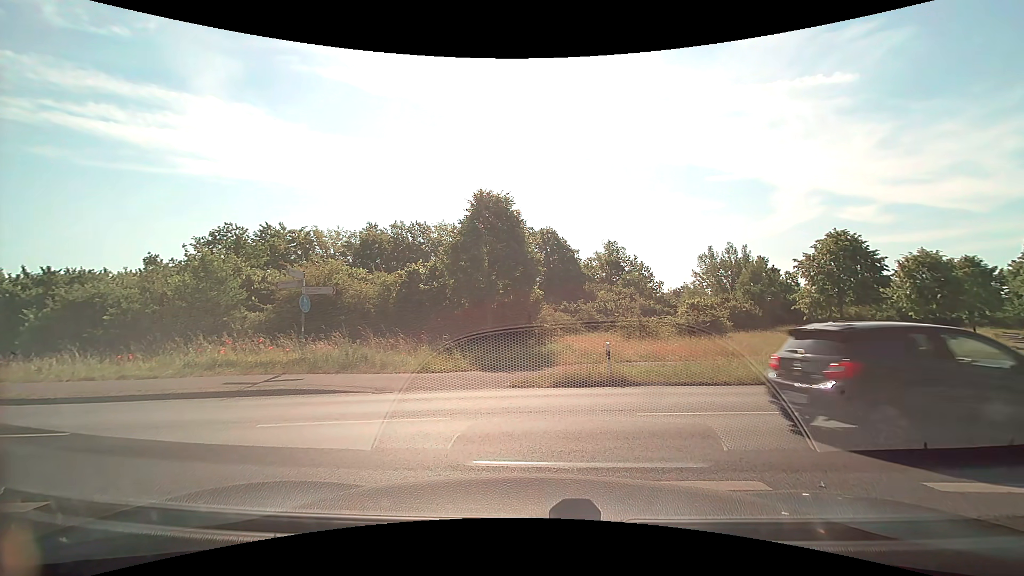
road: tertiary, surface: asphalt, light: Day
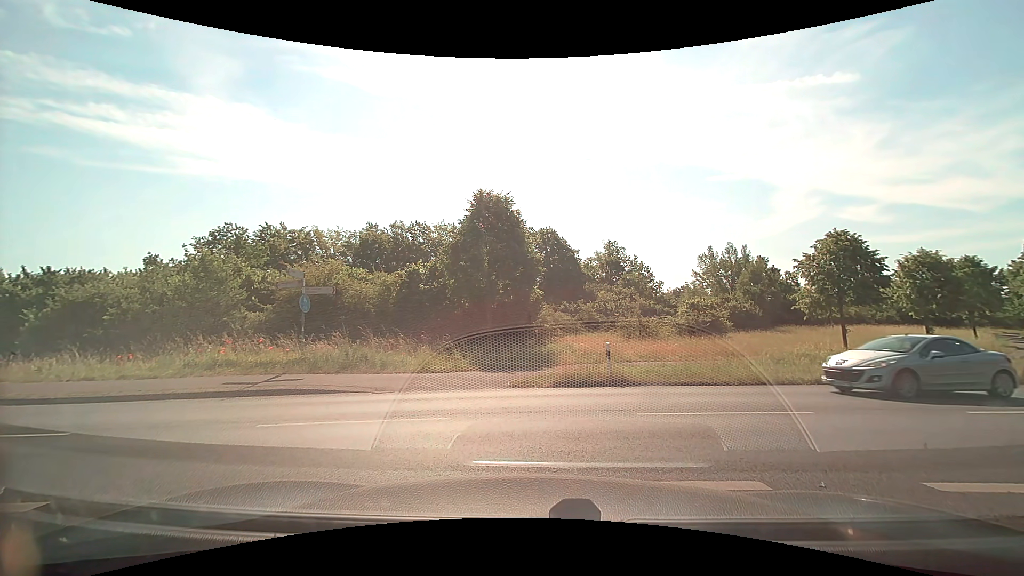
(0.0, 0.0) m; 0°
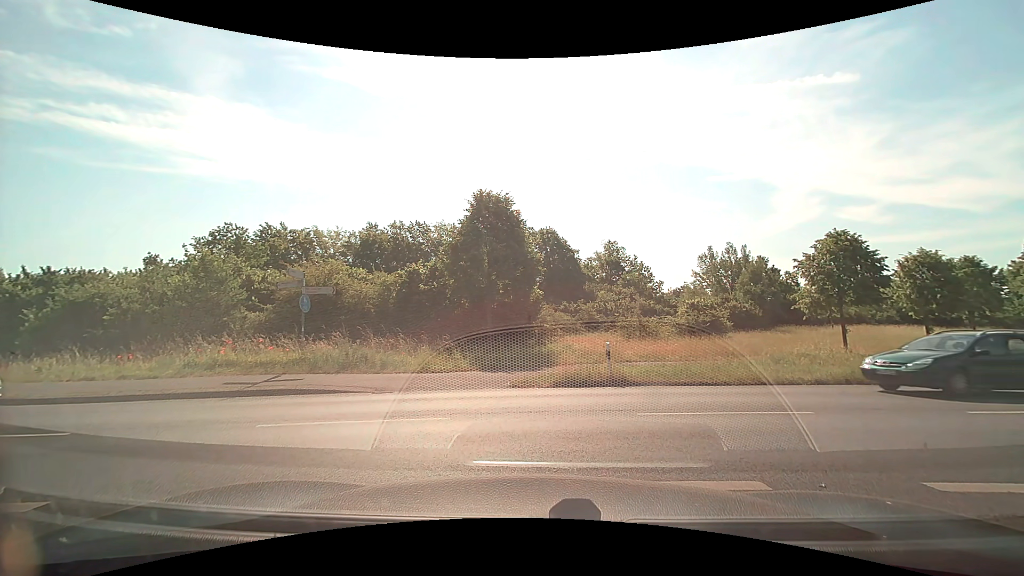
(0.0, 0.0) m; 0°
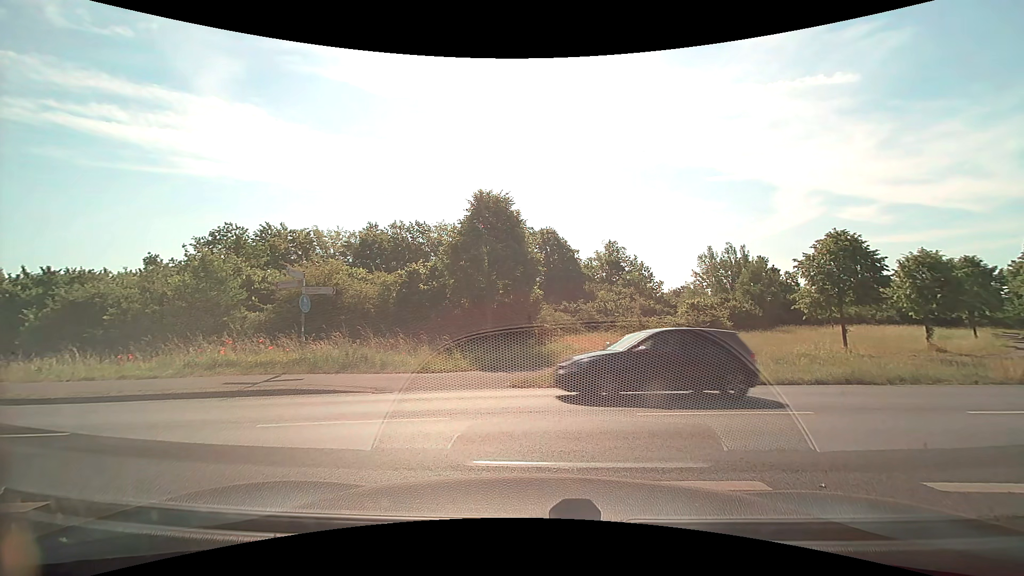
(0.0, 0.0) m; 0°
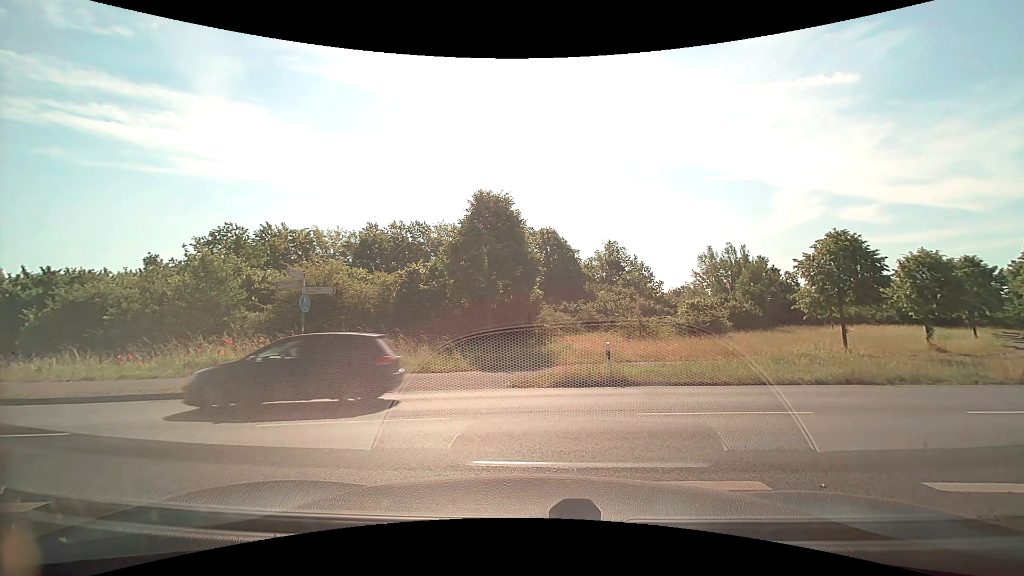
(0.0, 0.0) m; 0°
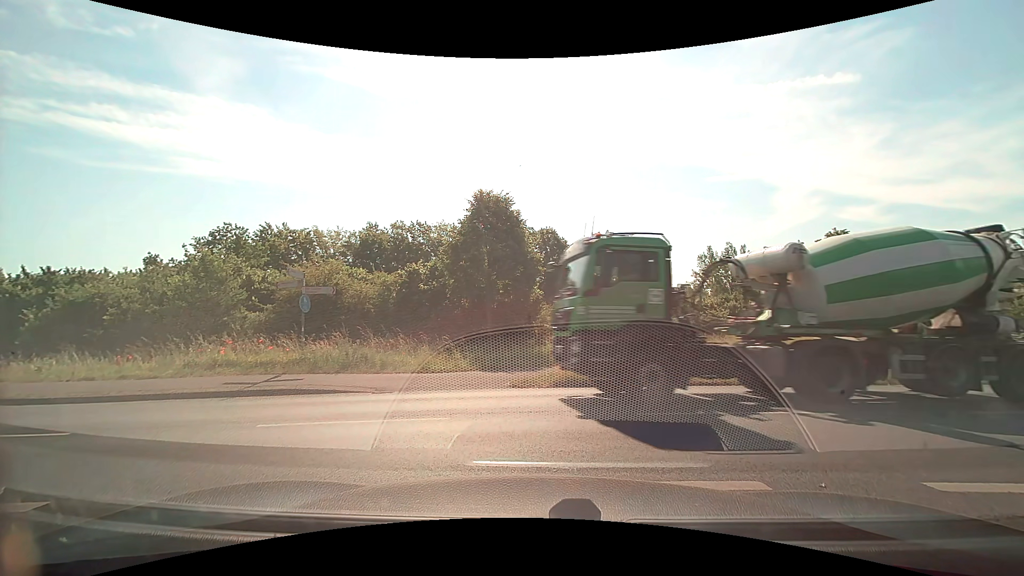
(0.0, 0.0) m; 0°
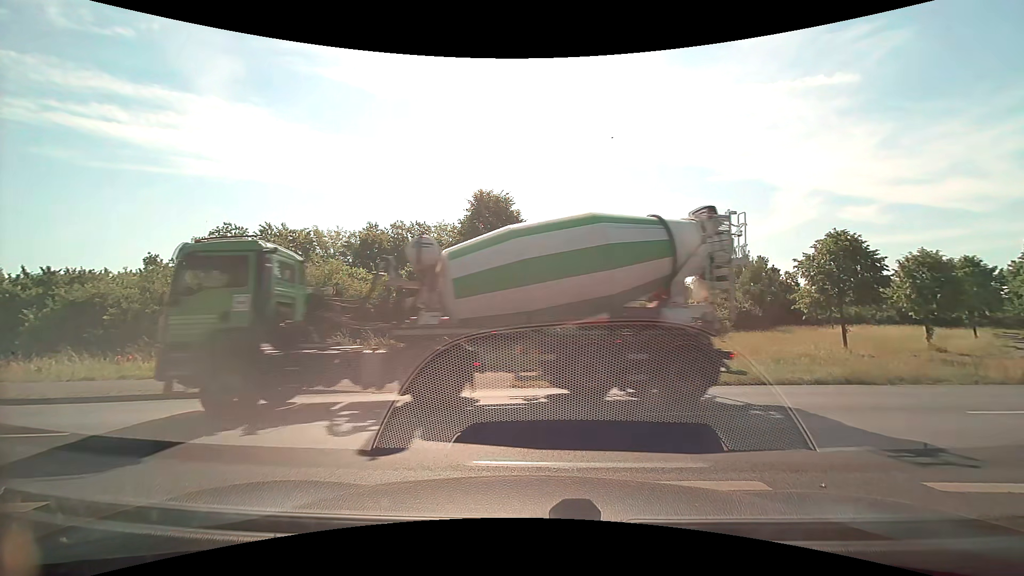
(0.0, 0.0) m; 0°
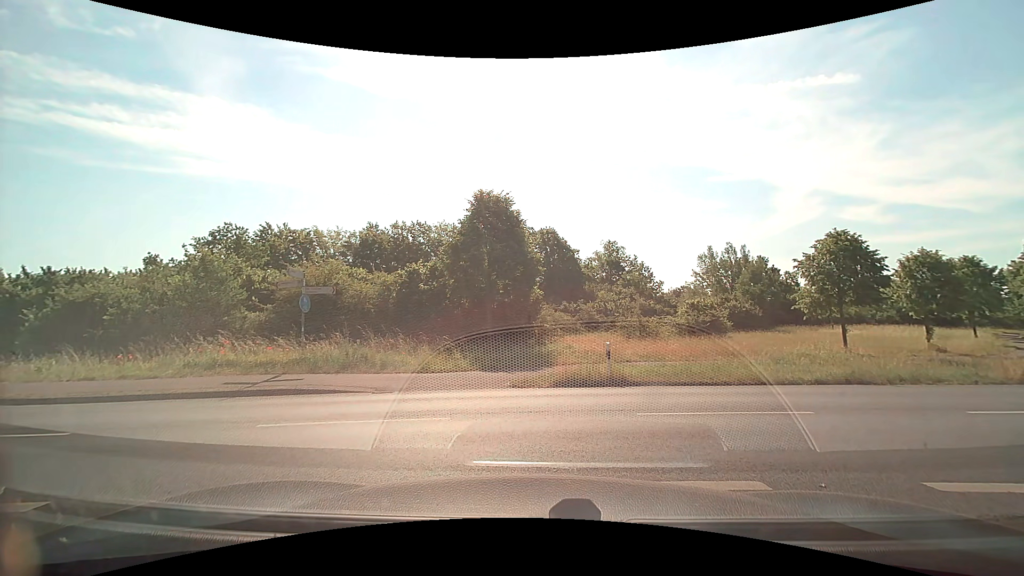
(0.0, 0.0) m; 0°
(-4, +9) (-13, +12) (-23, +15) (-32, +17) (-41, +21) (-50, +27) (-58, +33) (-64, +40) (-70, +49) (-75, +57) m
